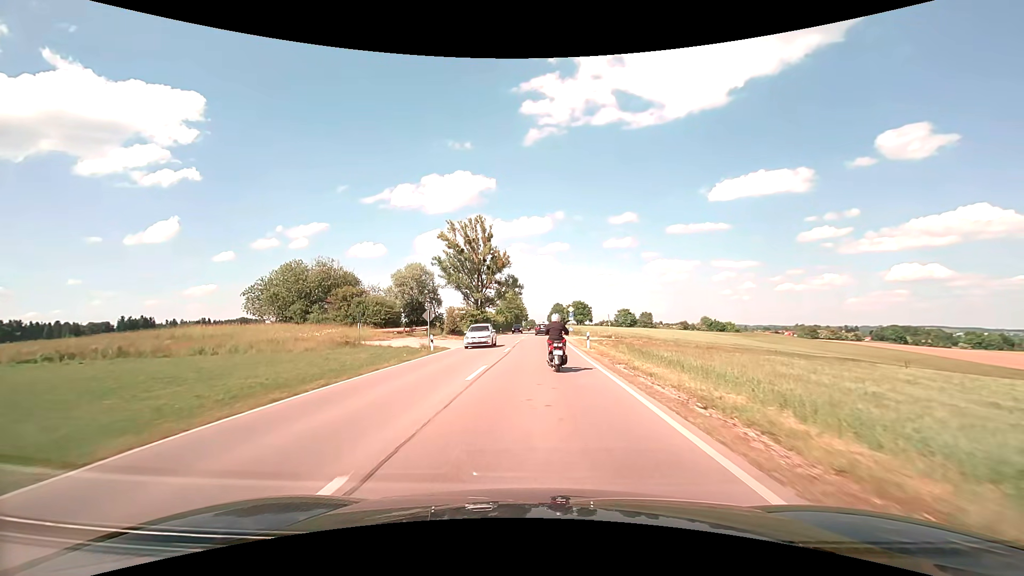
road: secondary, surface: asphalt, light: Day
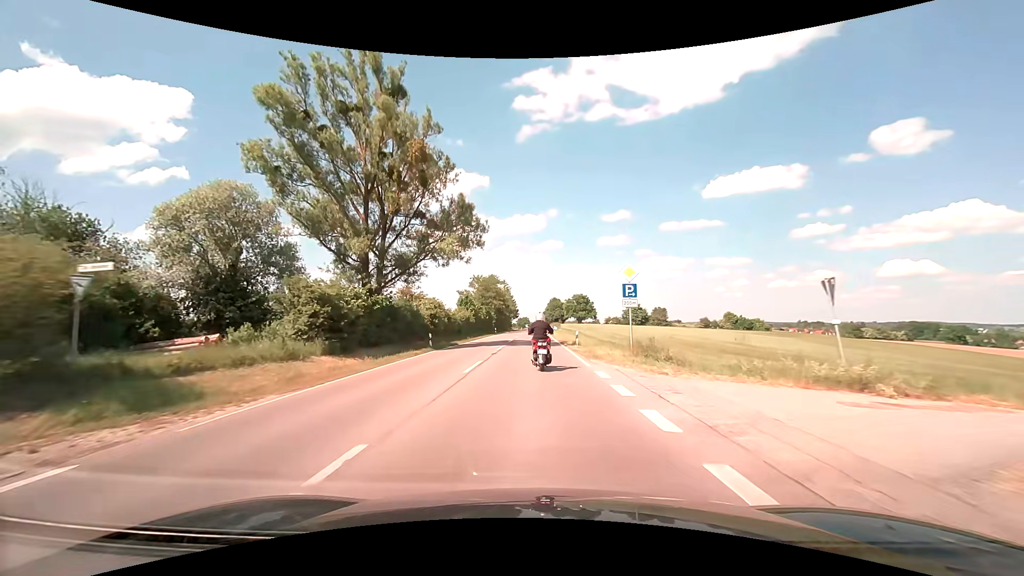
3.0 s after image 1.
(+0.6, +47.1) m; +1°
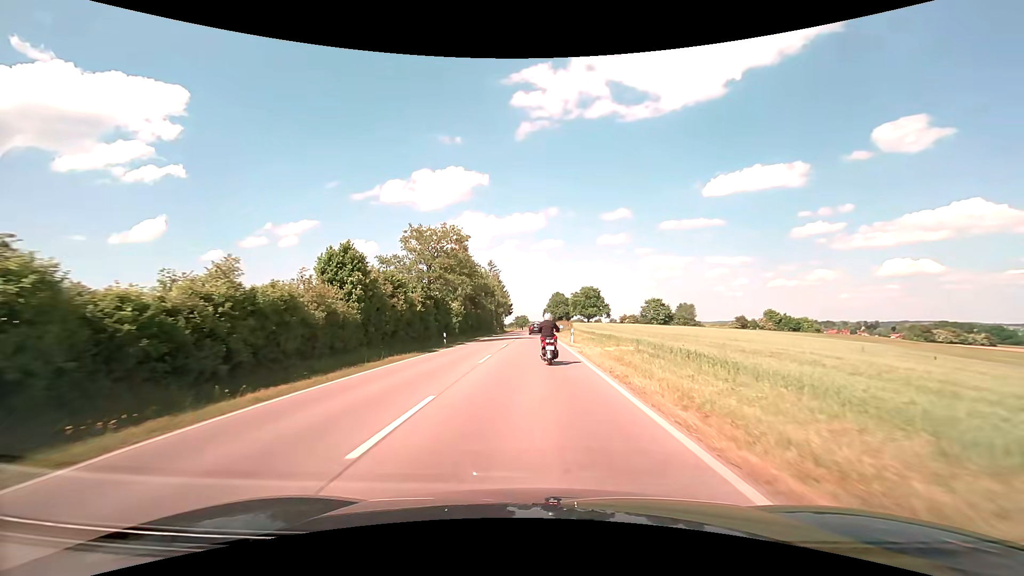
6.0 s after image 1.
(-0.4, +44.4) m; 0°
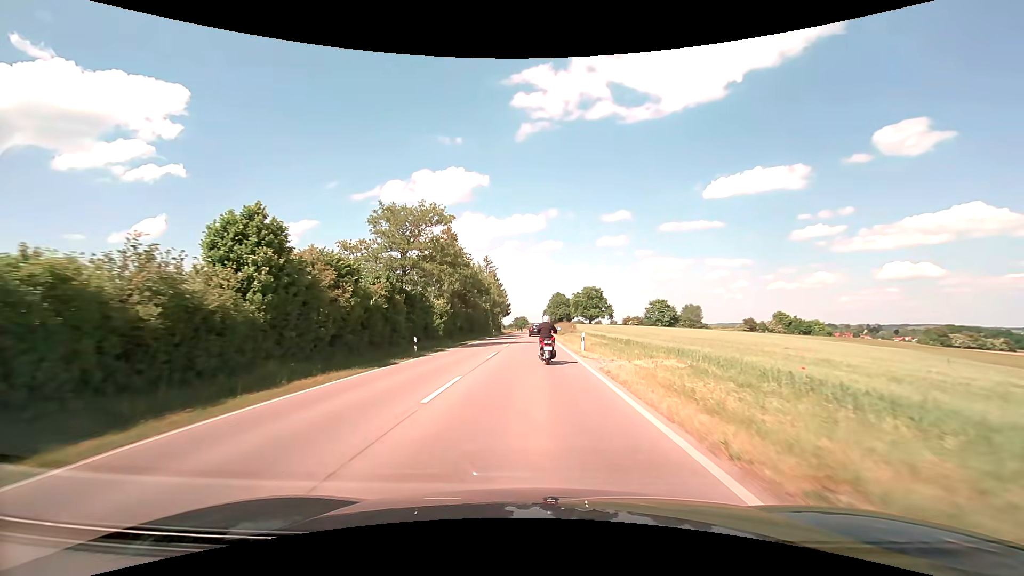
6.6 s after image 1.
(0.0, +8.3) m; 0°
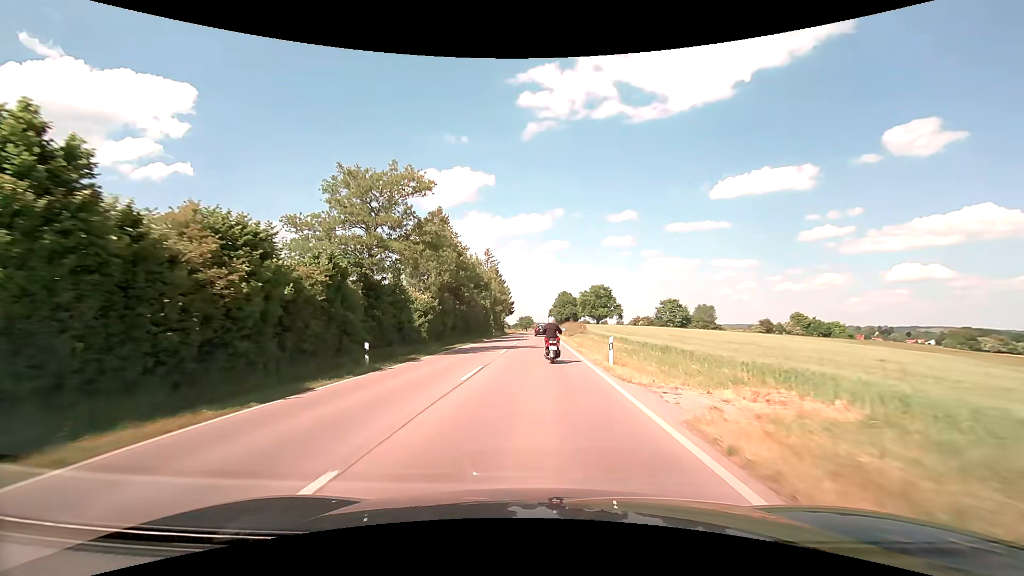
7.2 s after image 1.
(0.0, +8.3) m; -1°
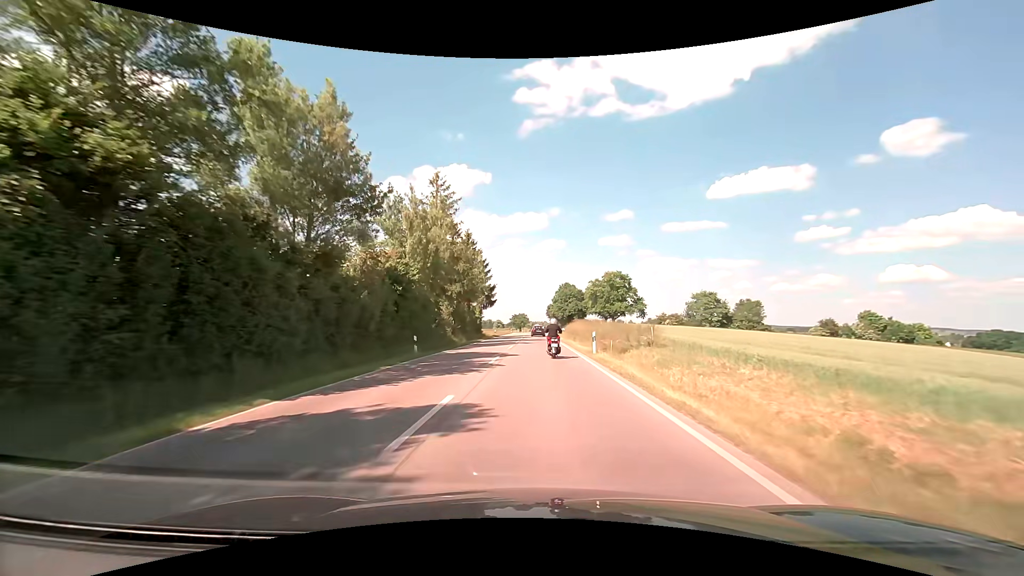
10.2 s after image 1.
(-0.1, +43.4) m; +1°
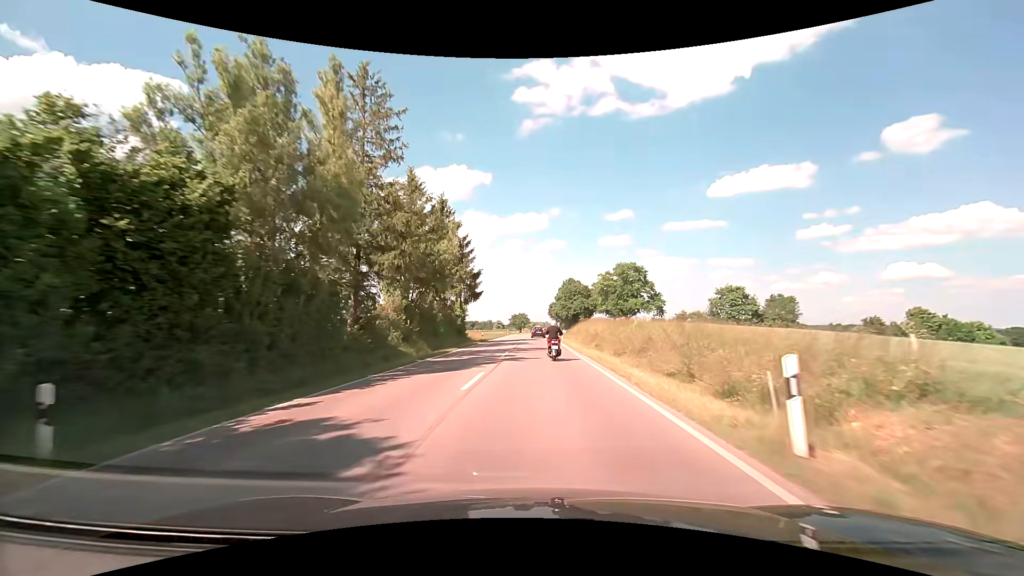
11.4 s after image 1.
(-0.1, +18.8) m; 0°
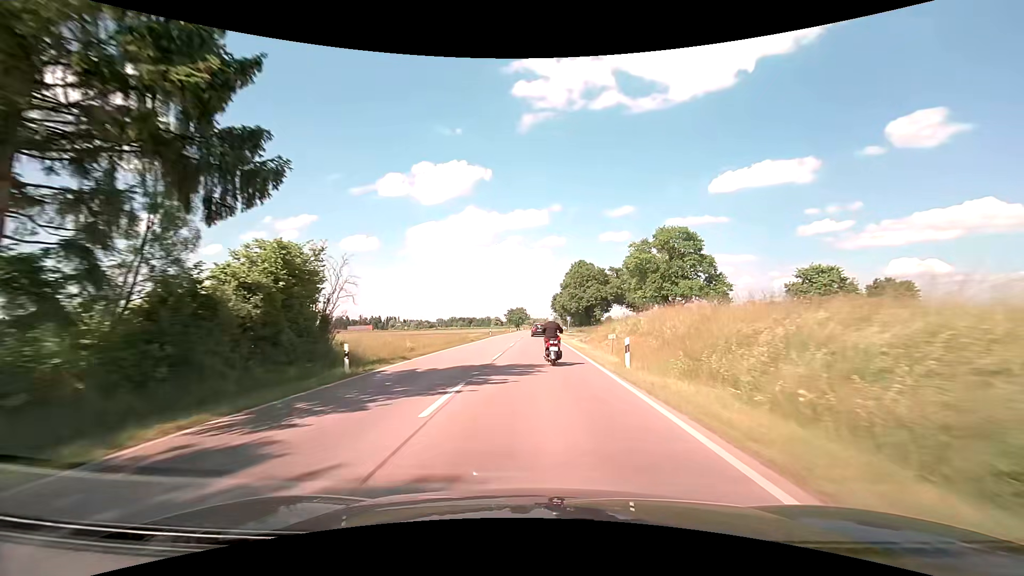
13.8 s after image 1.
(0.0, +39.7) m; 0°
(0, +10) (0, +20) (0, +30) (0, +40) (0, +50) (0, +60) (0, +70) (0, +80) (0, +90) (0, +100) m
